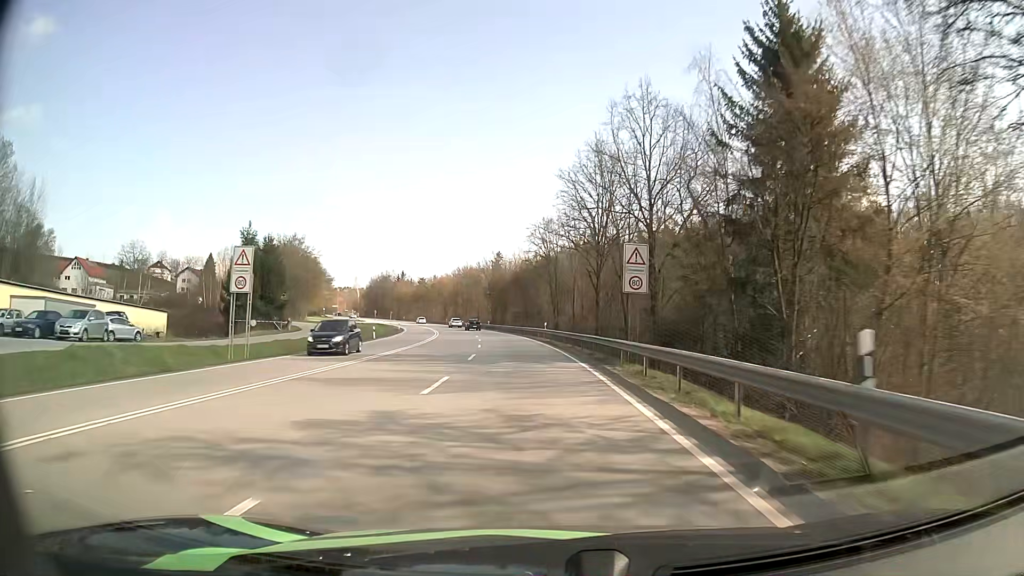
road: primary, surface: asphalt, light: Day
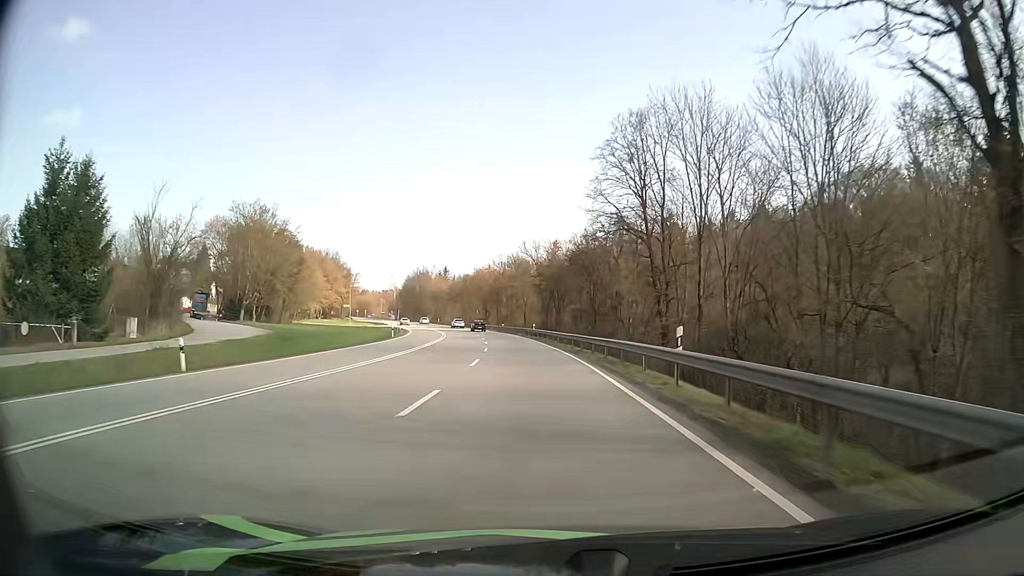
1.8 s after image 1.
(-1.7, +38.6) m; -5°
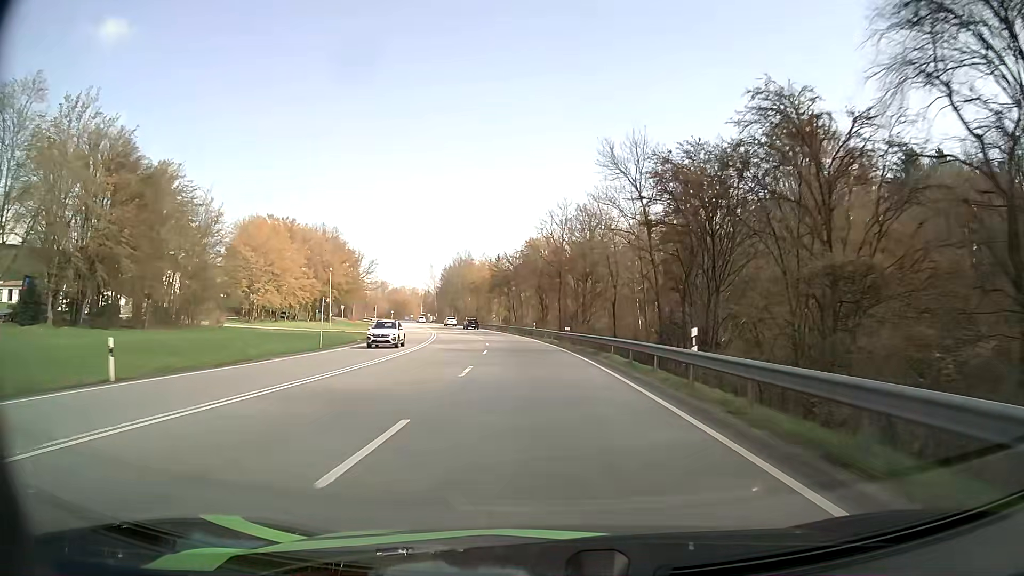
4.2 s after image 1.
(-2.8, +52.8) m; -6°
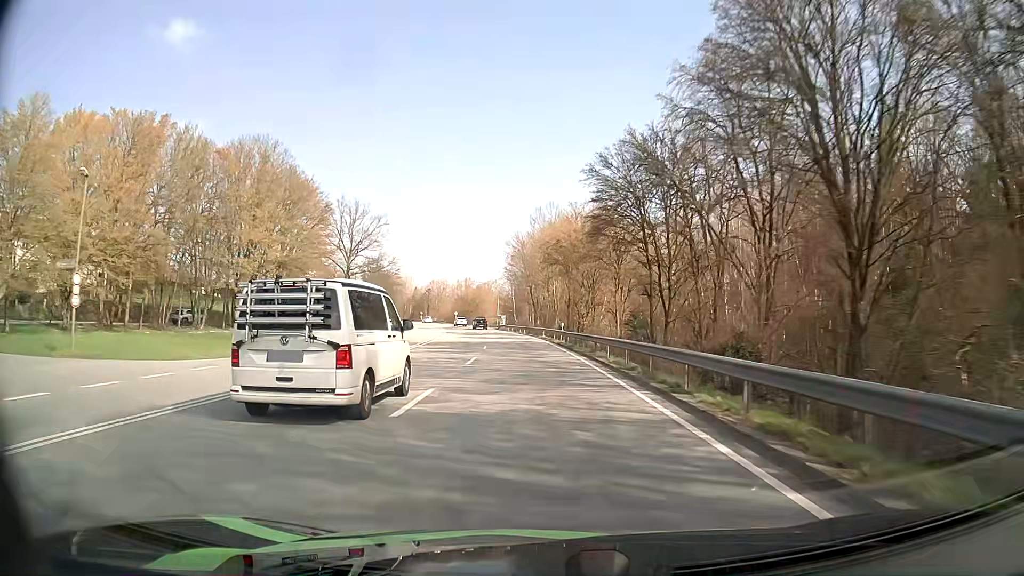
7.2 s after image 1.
(-5.4, +68.0) m; -9°
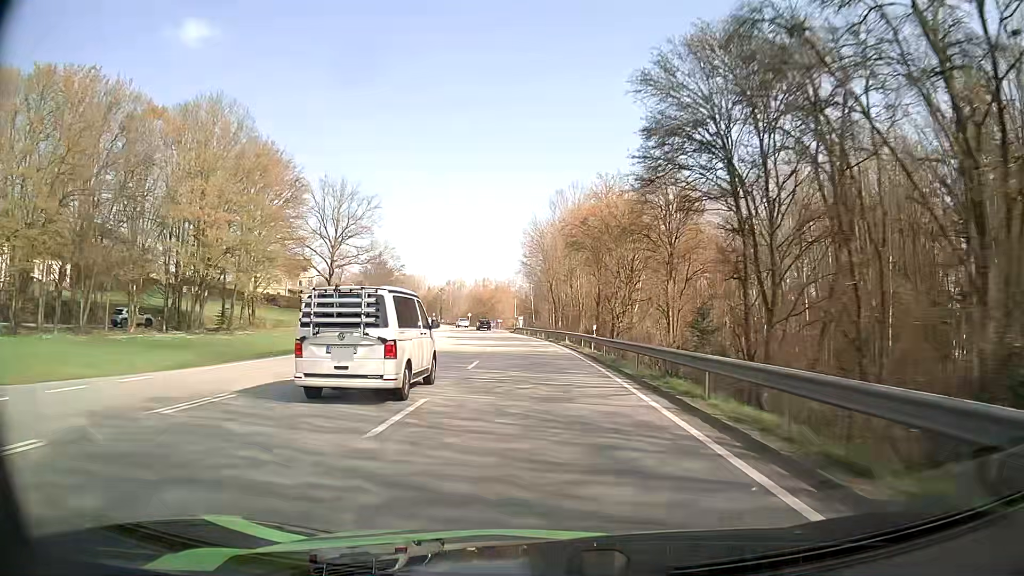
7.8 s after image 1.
(-0.3, +13.8) m; -2°
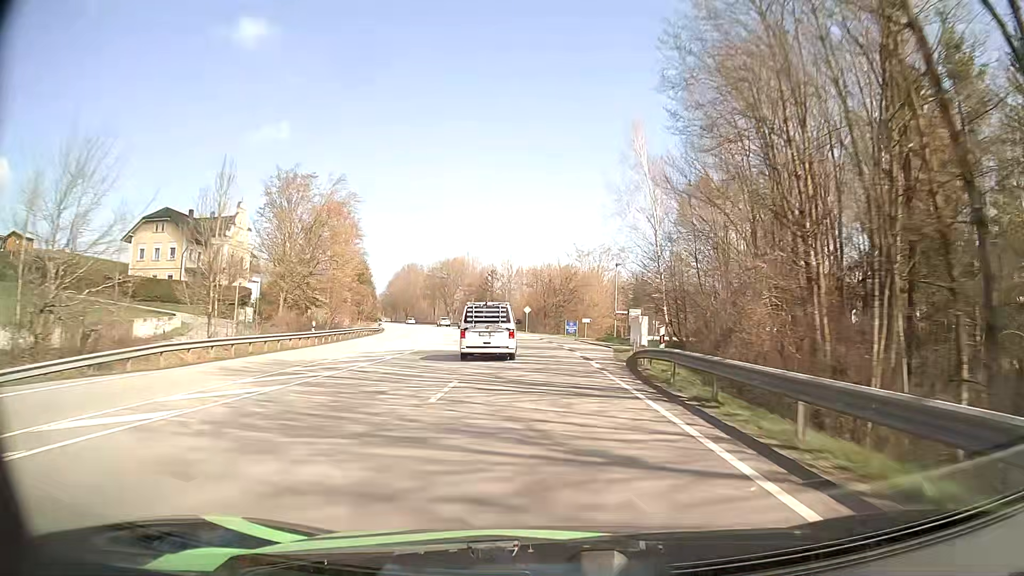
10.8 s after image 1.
(-4.6, +68.6) m; -7°
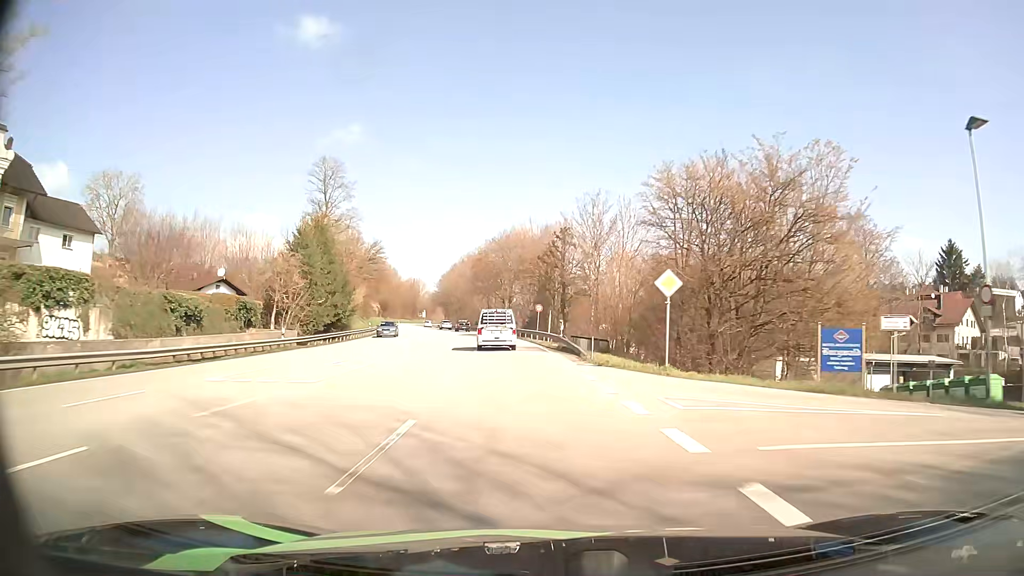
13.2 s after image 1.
(-3.5, +54.3) m; -8°
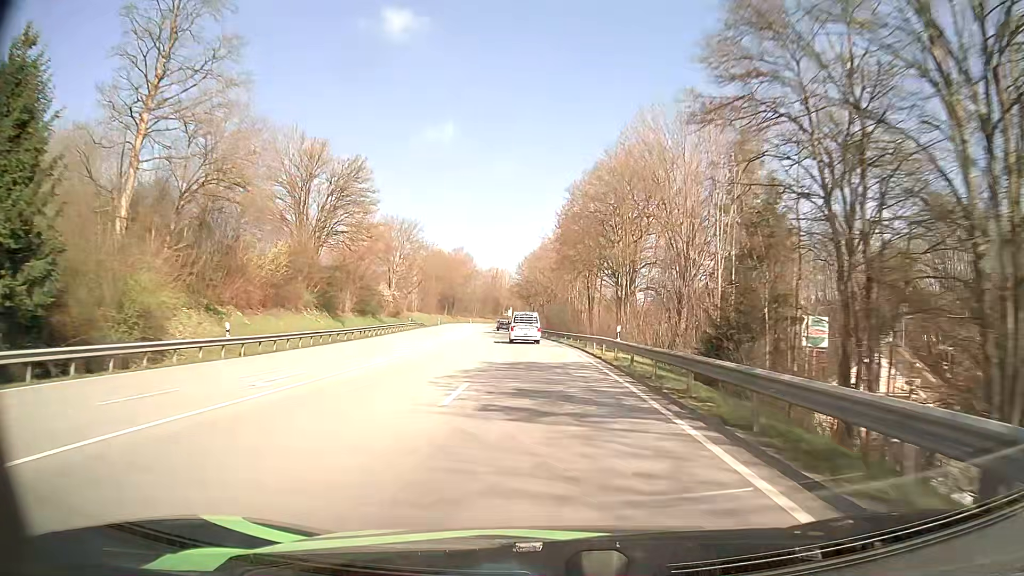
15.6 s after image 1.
(-4.4, +54.5) m; -9°
(0, +10) (0, +20) (-1, +30) (-1, +40) (-2, +50) (-3, +60) (-4, +70) (-4, +80) (-5, +90) (-6, +100) m
